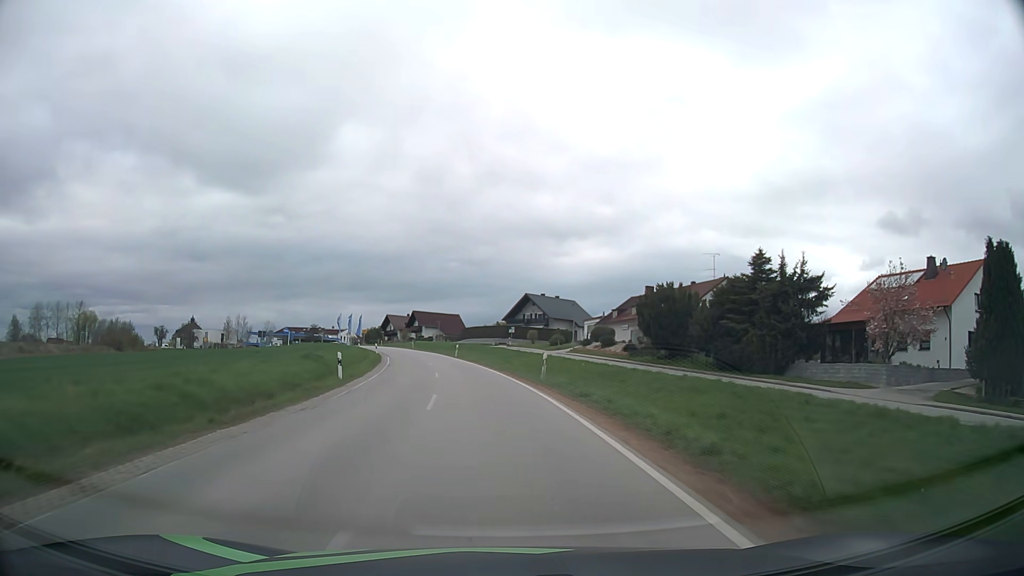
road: secondary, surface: asphalt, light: Day
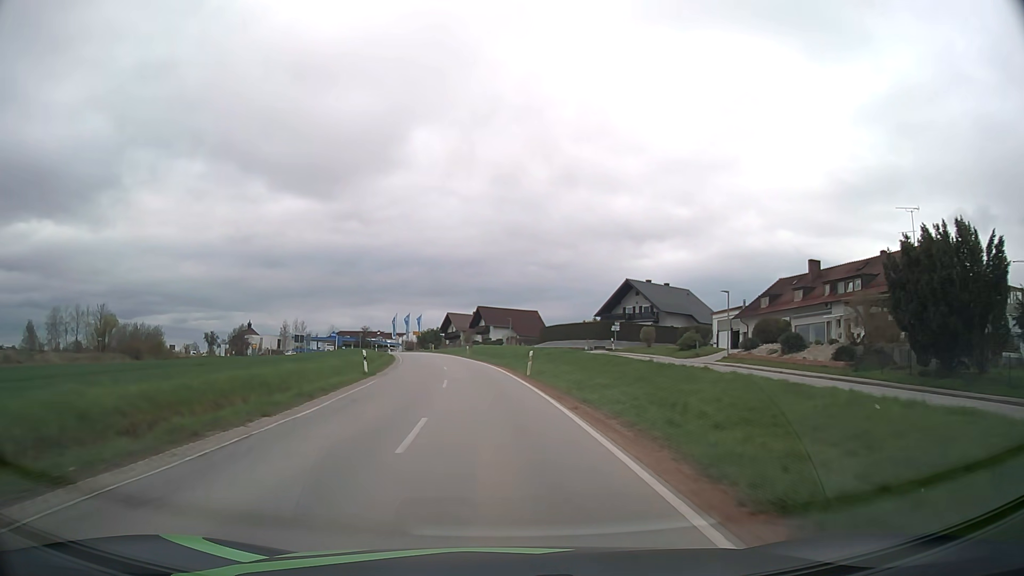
(-1.7, +30.1) m; -7°
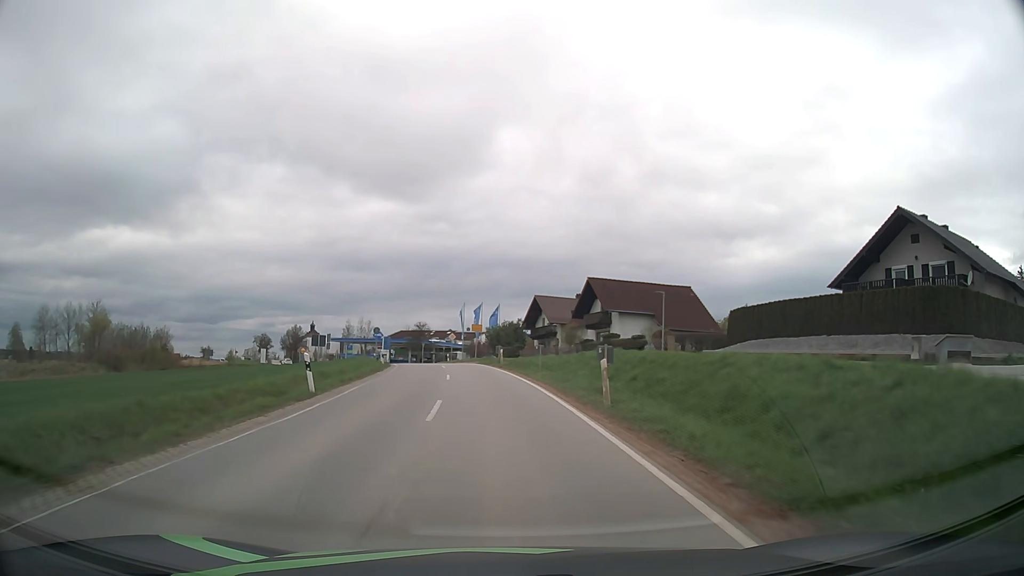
(-3.3, +46.4) m; -8°
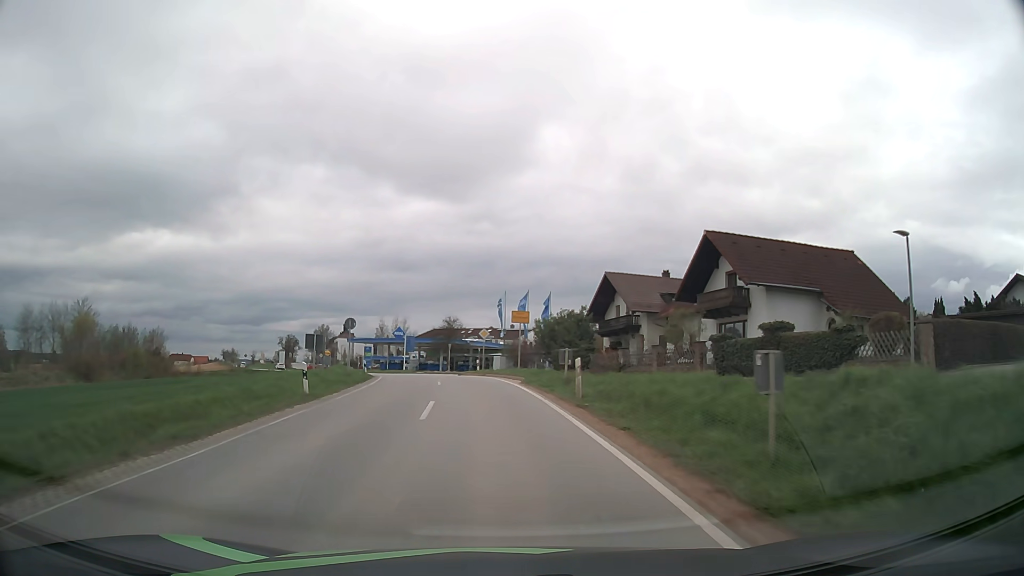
(-0.7, +23.8) m; -4°
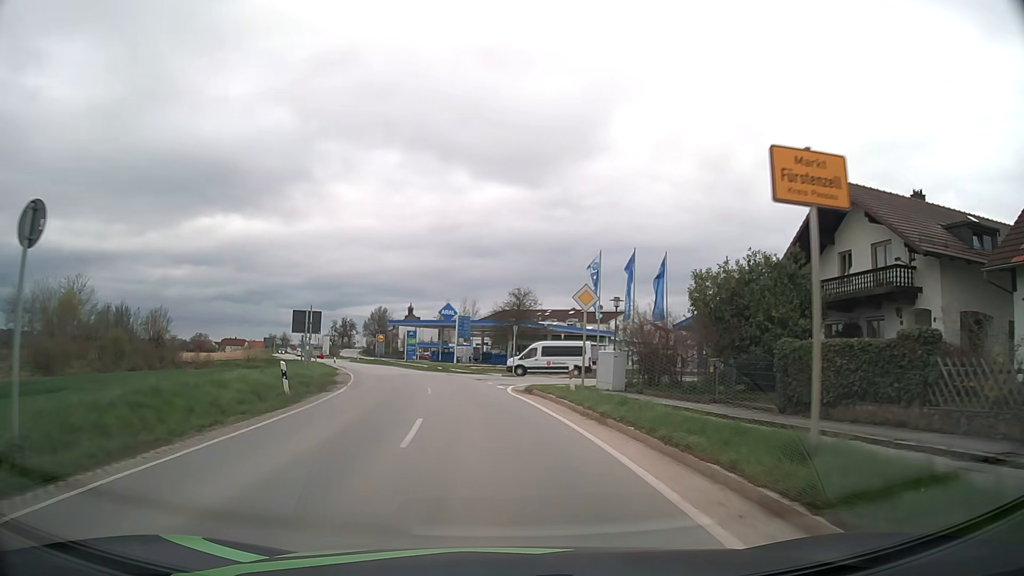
(-1.4, +27.8) m; -6°
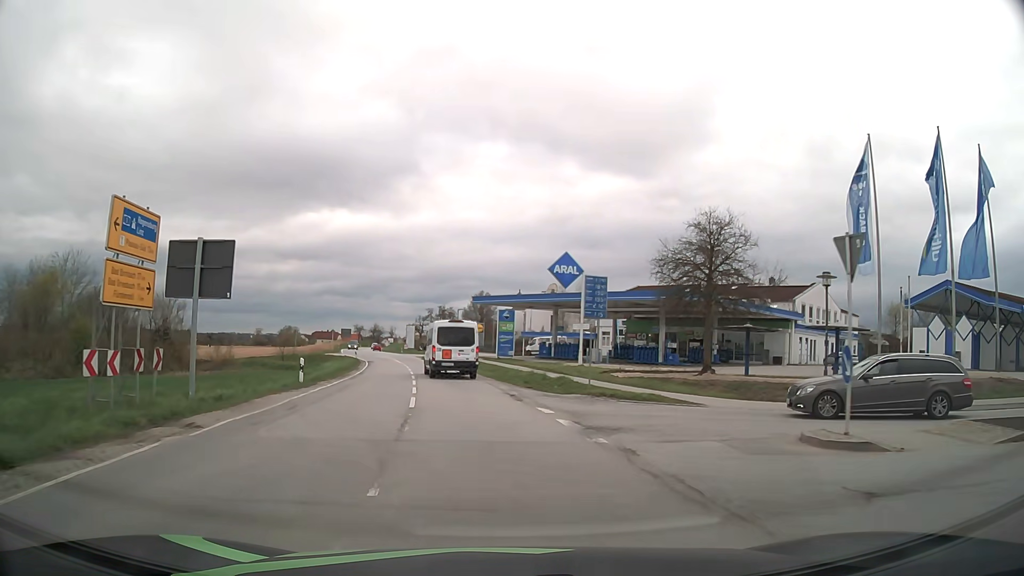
(-2.7, +32.1) m; -10°
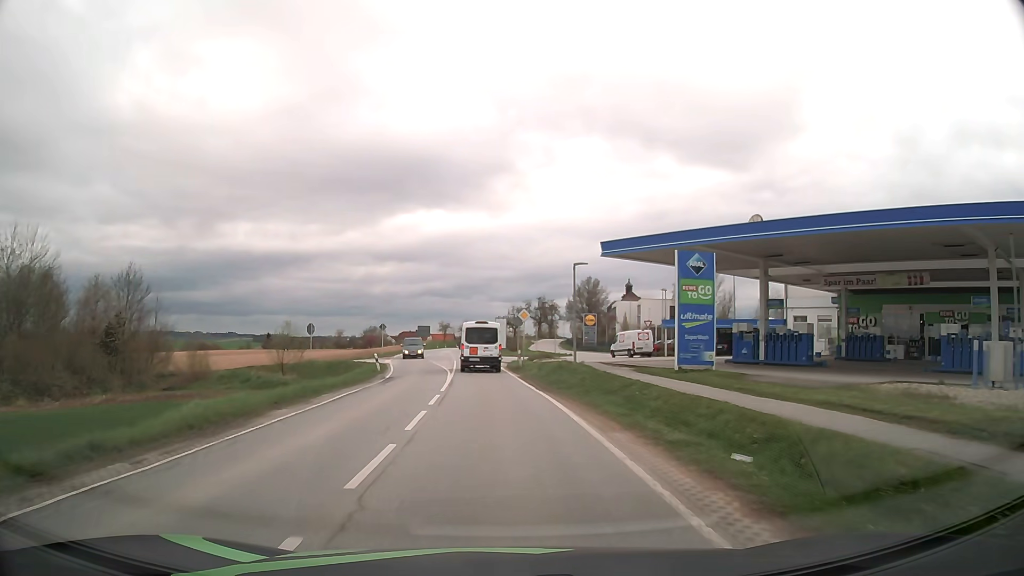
(-2.5, +31.8) m; -8°
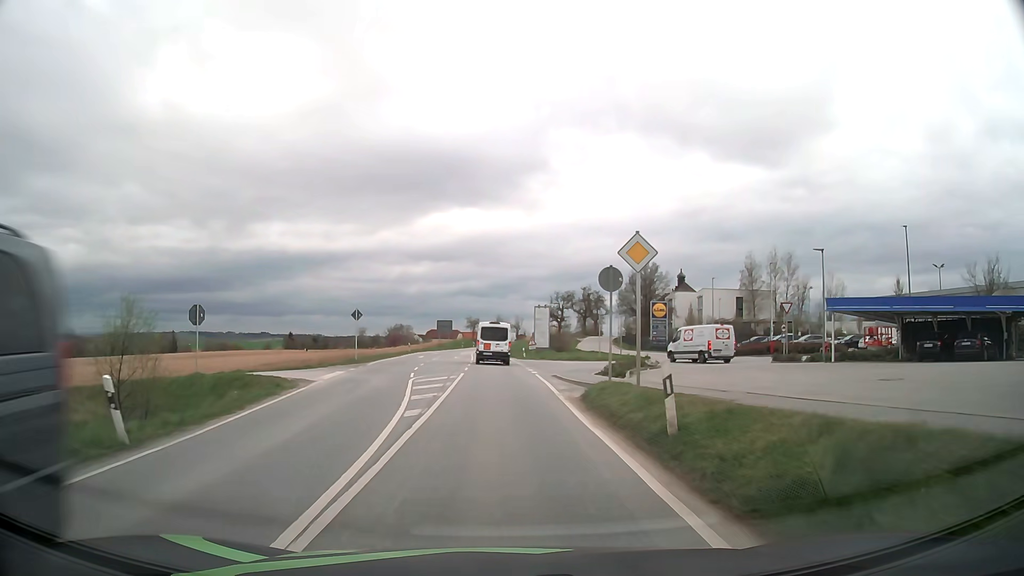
(-0.8, +26.8) m; -3°
(0, +10) (0, +20) (0, +30) (-1, +40) (-1, +50) (-1, +60) (-2, +70) (-2, +80) (-2, +90) (-2, +100) m
